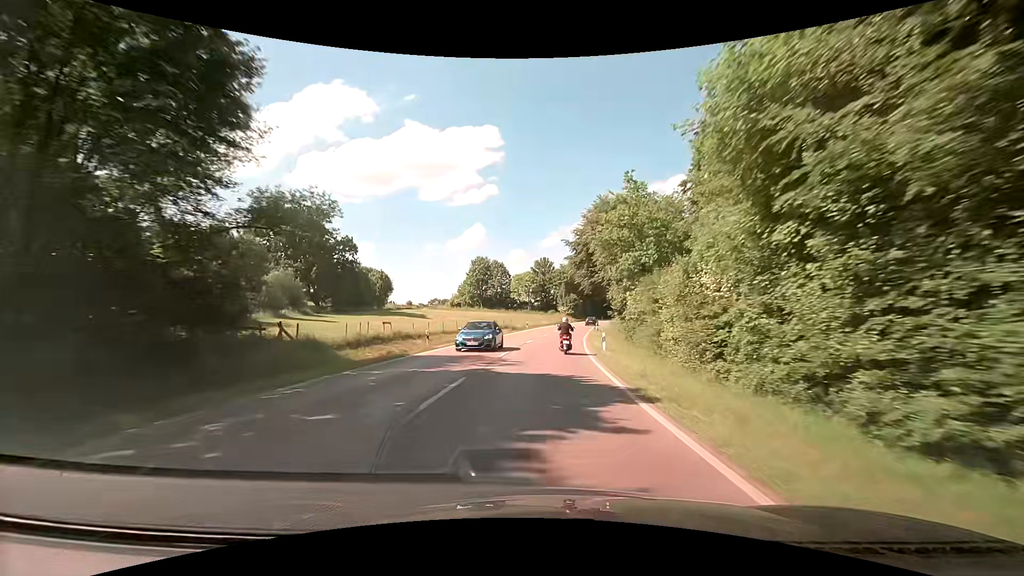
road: secondary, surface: asphalt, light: Day
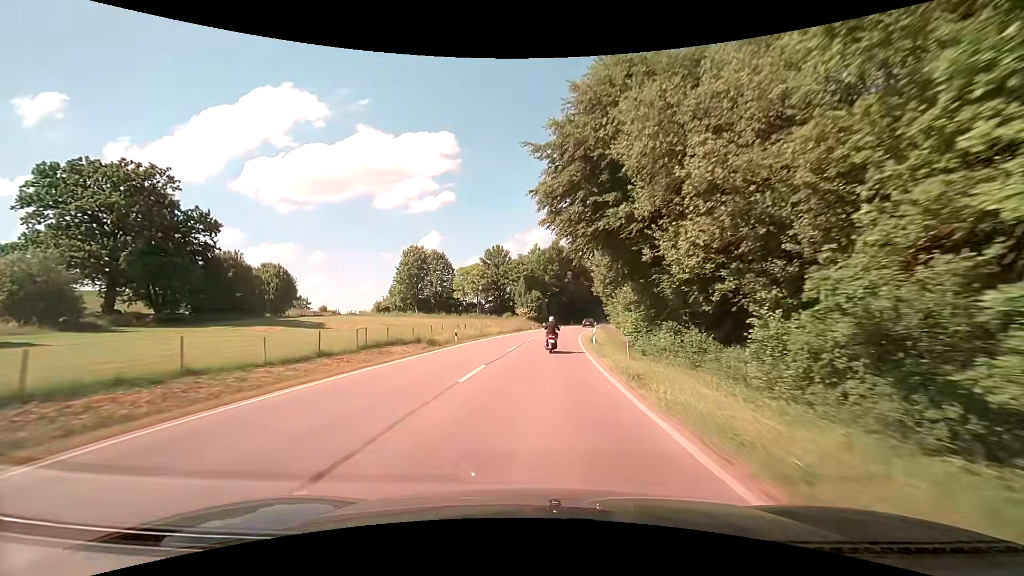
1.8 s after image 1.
(+1.2, +31.9) m; +5°
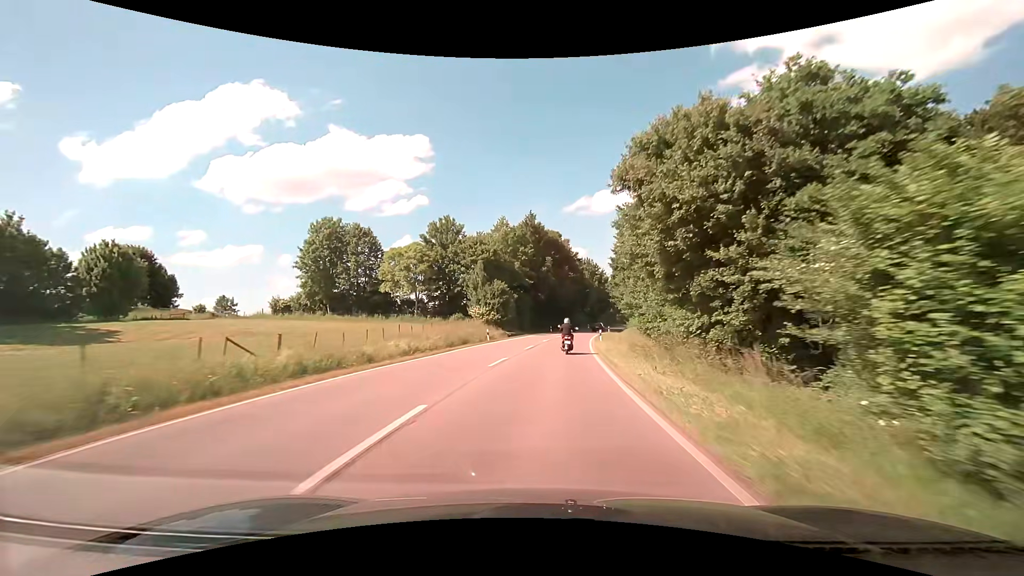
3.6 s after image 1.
(+1.2, +31.9) m; +3°
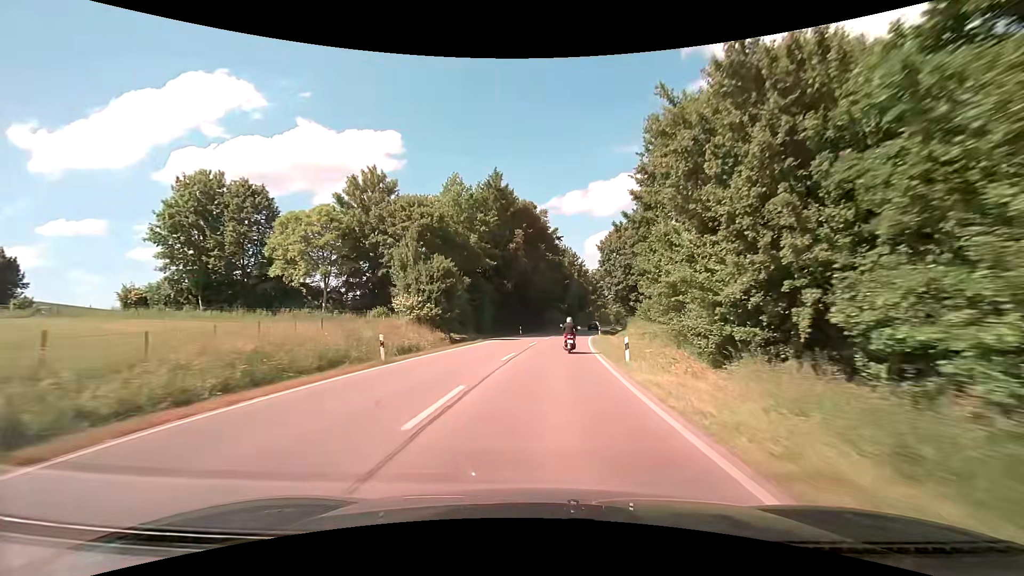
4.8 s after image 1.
(+0.6, +21.5) m; +3°
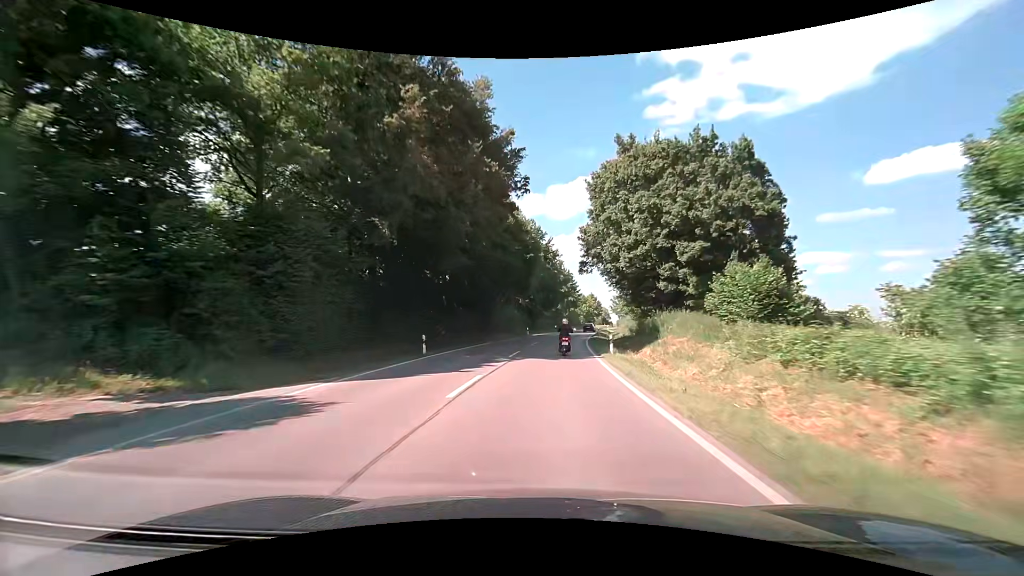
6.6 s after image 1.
(+2.0, +33.2) m; +6°
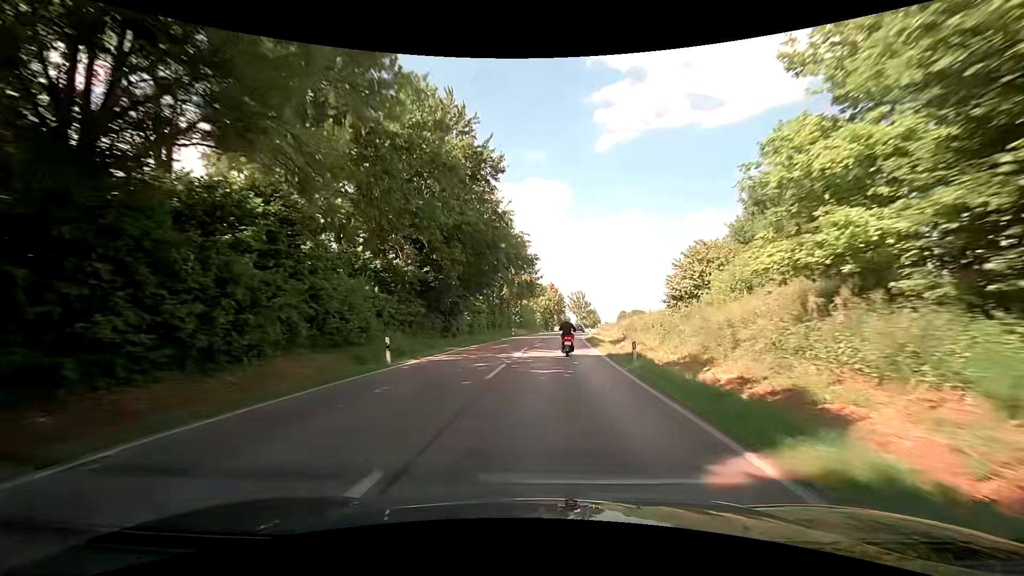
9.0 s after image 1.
(+1.8, +45.0) m; +5°
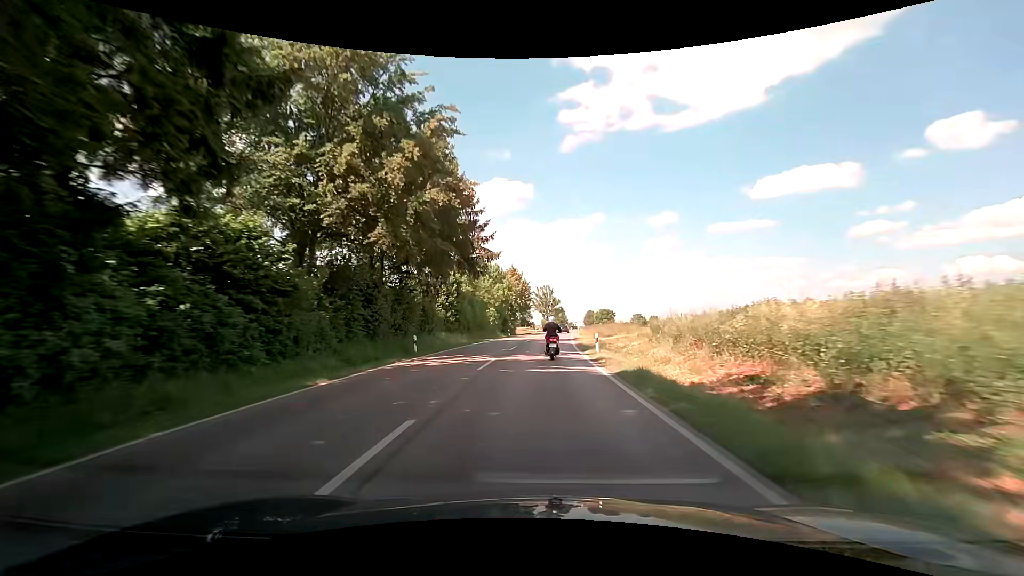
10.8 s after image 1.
(+1.5, +33.2) m; +5°
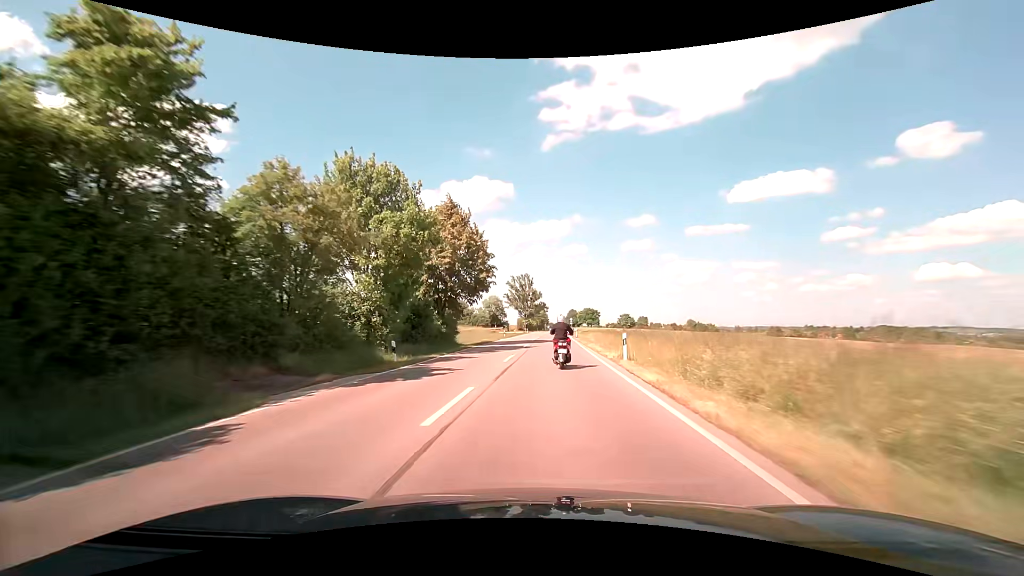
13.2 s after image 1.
(+0.7, +44.4) m; +2°
(0, +10) (0, +20) (+1, +30) (+1, +40) (+2, +50) (+2, +60) (+3, +70) (+3, +80) (+3, +90) (+4, +100) m
